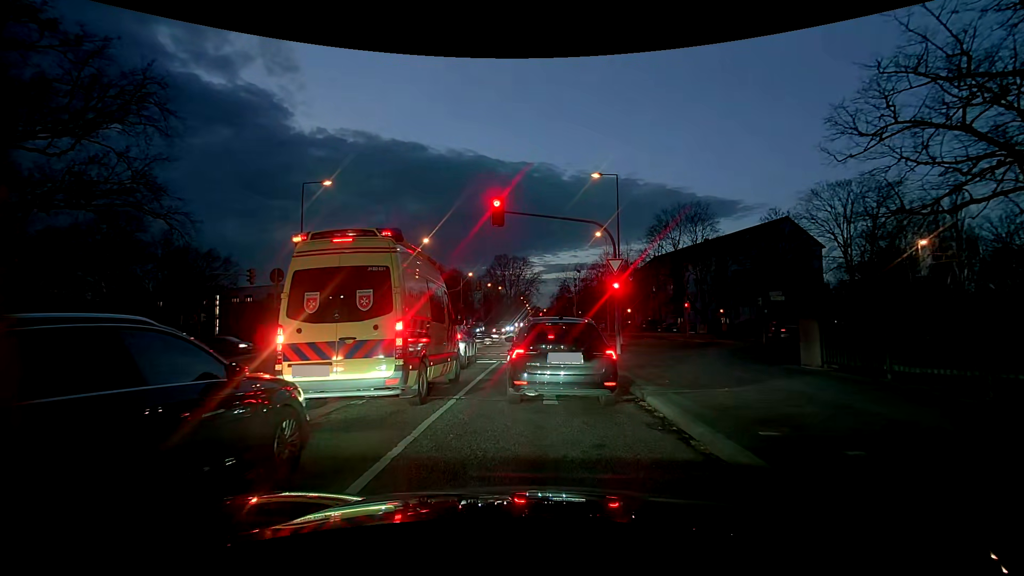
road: tertiary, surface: asphalt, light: Dusk
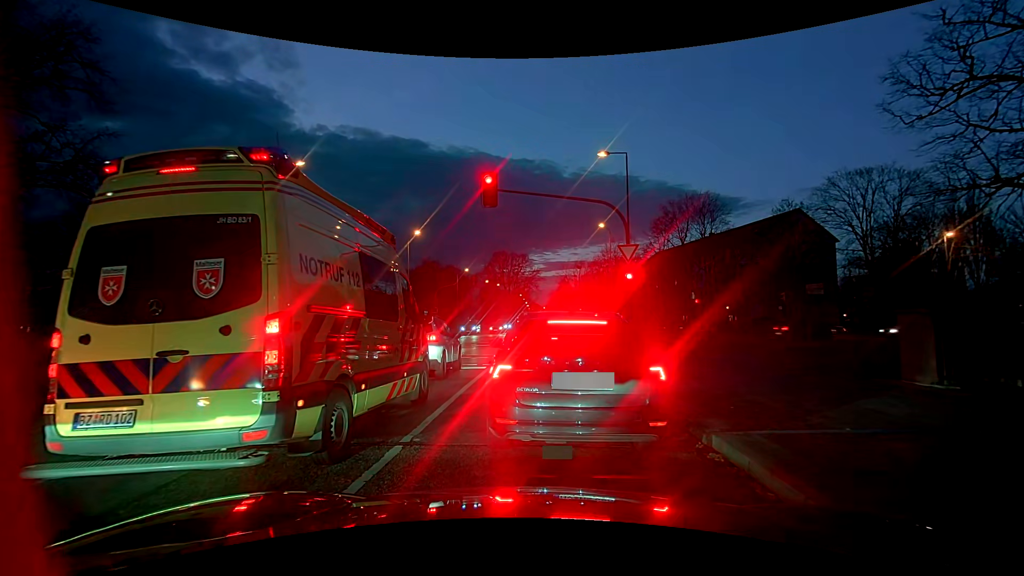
(0.0, +3.4) m; 0°
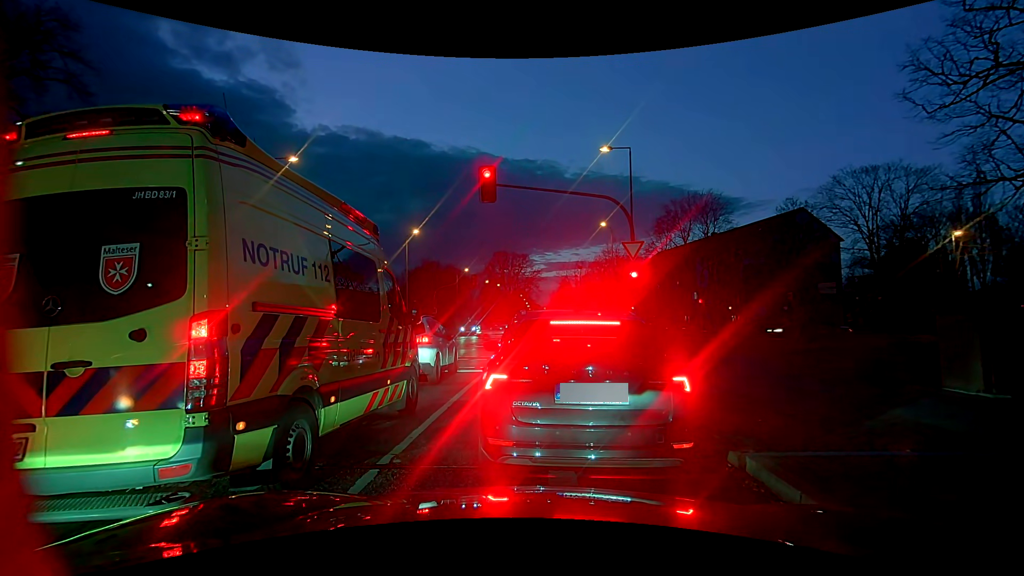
(0.0, +0.8) m; 0°
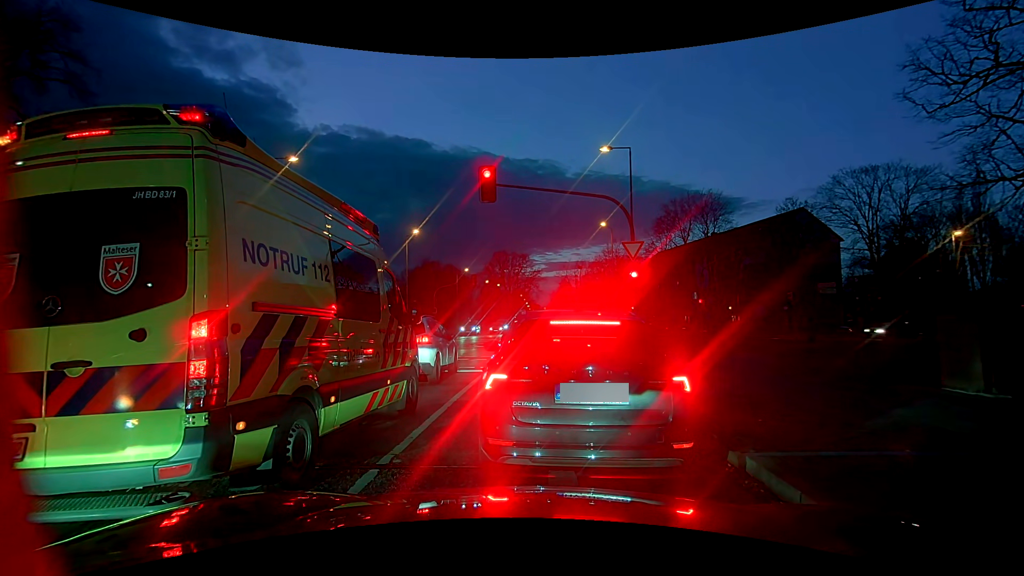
(0.0, 0.0) m; 0°
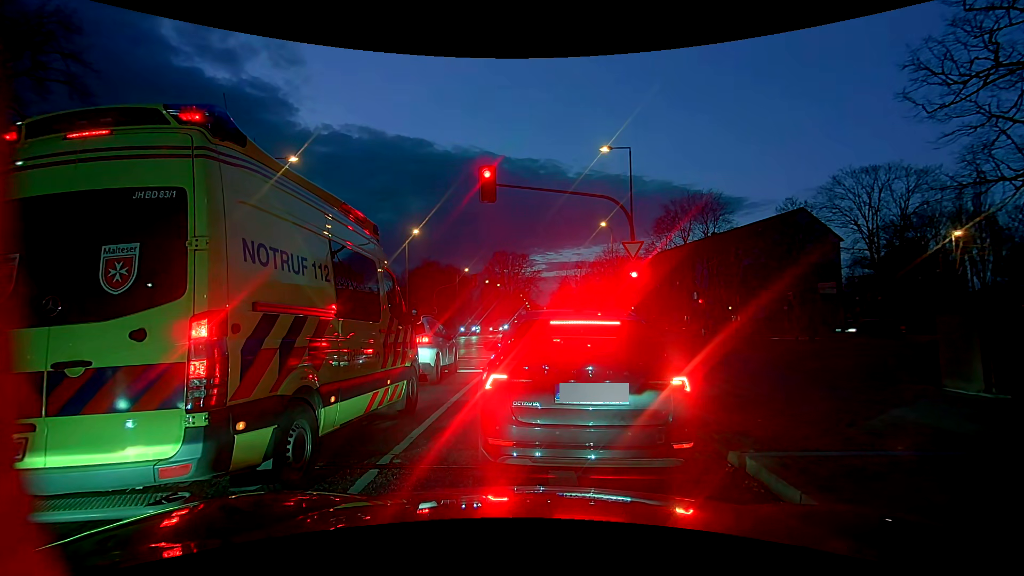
(0.0, 0.0) m; 0°
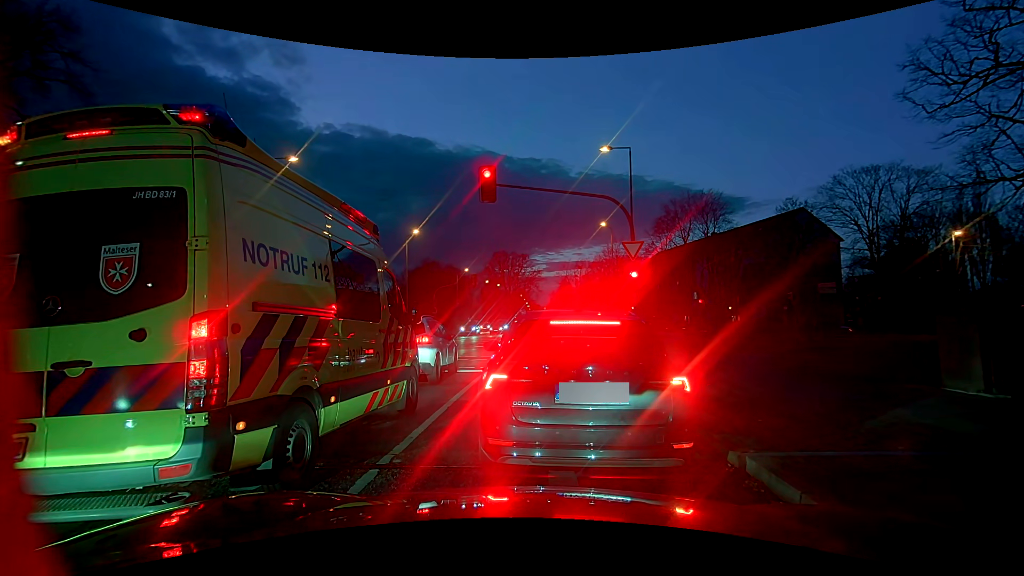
(0.0, 0.0) m; 0°
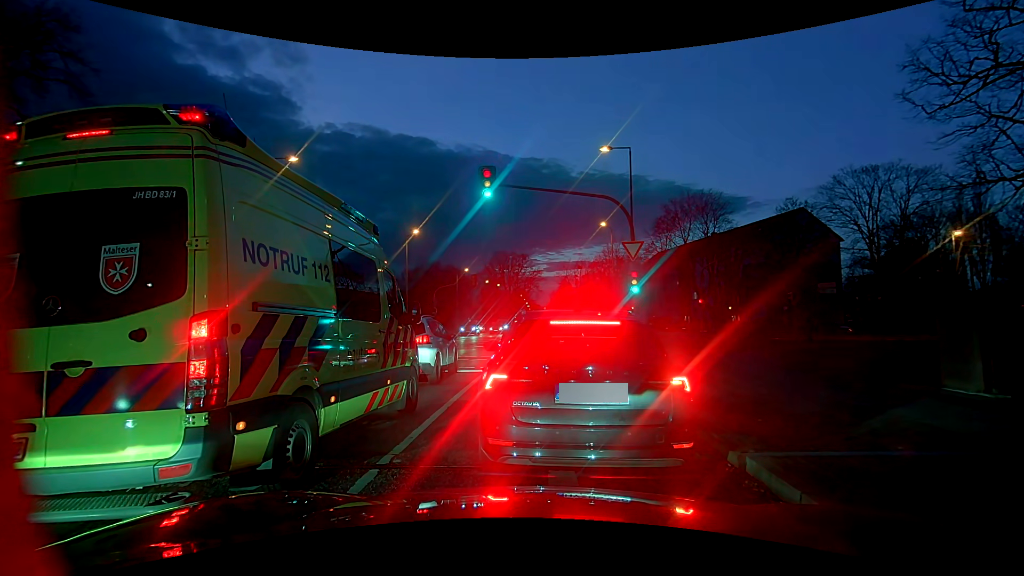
(0.0, 0.0) m; 0°
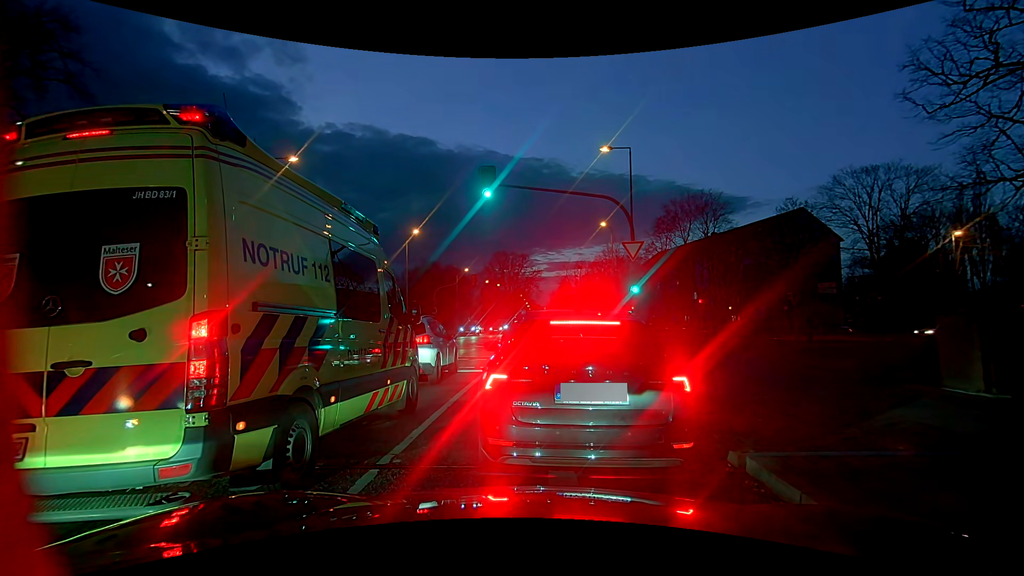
(0.0, 0.0) m; 0°
(0, +10) (0, +20) (0, +30) (-1, +40) (-2, +50) (-2, +60) (-3, +70) (-3, +80) (-3, +90) (-3, +100) m
